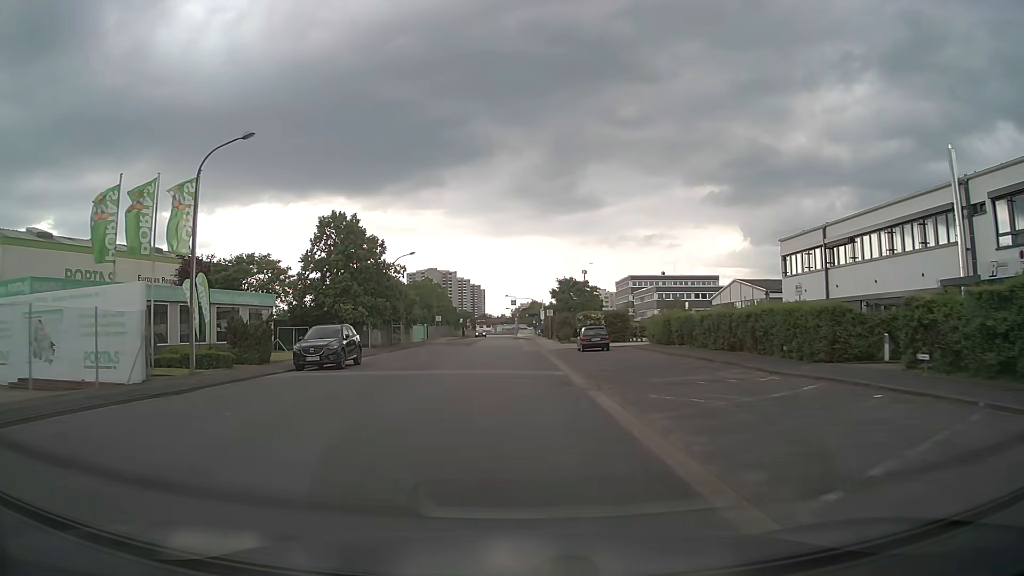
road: unclassified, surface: asphalt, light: Day
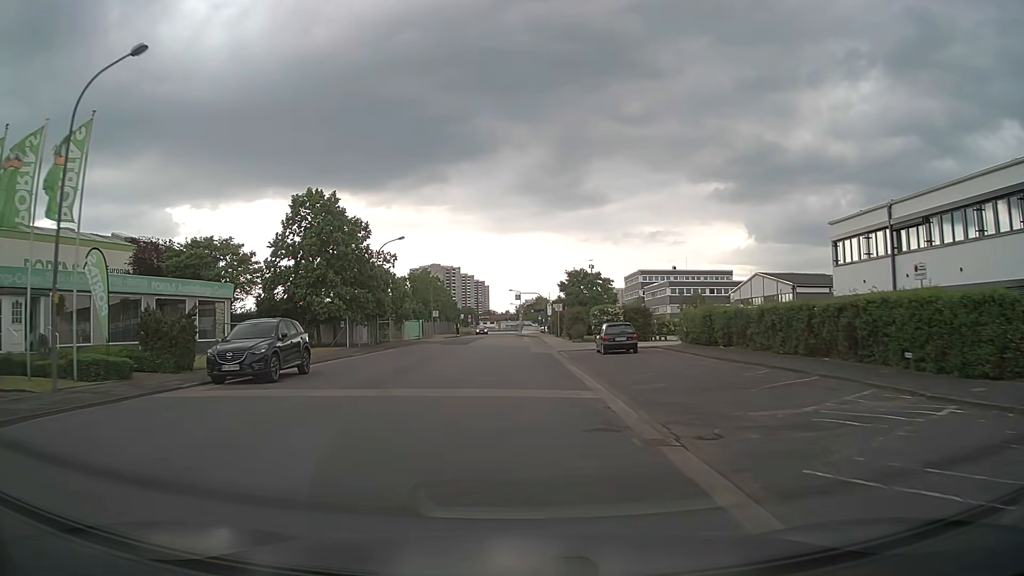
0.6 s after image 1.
(0.0, +7.6) m; 0°
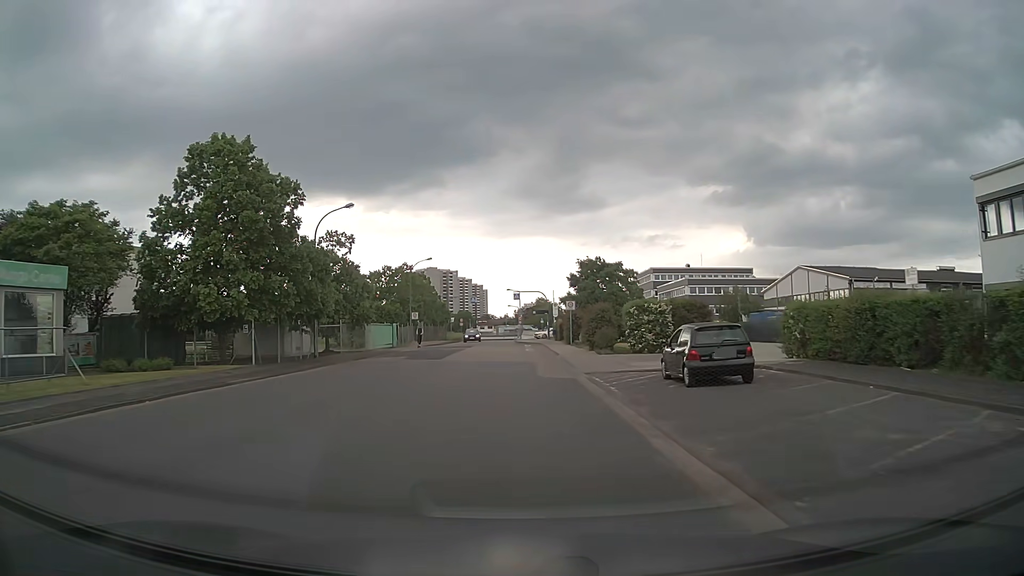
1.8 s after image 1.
(0.0, +15.2) m; 0°
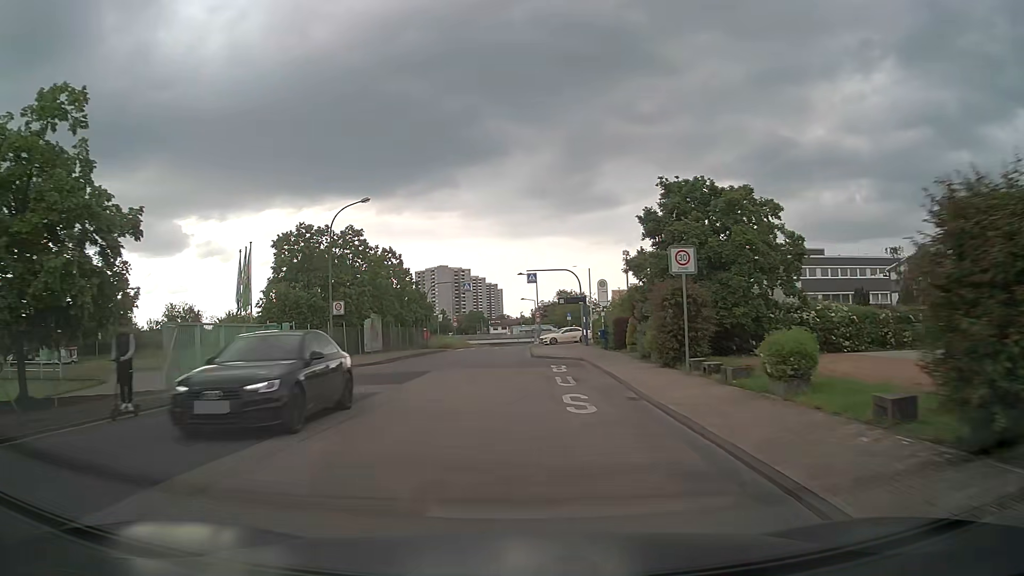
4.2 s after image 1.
(+0.1, +30.4) m; -1°
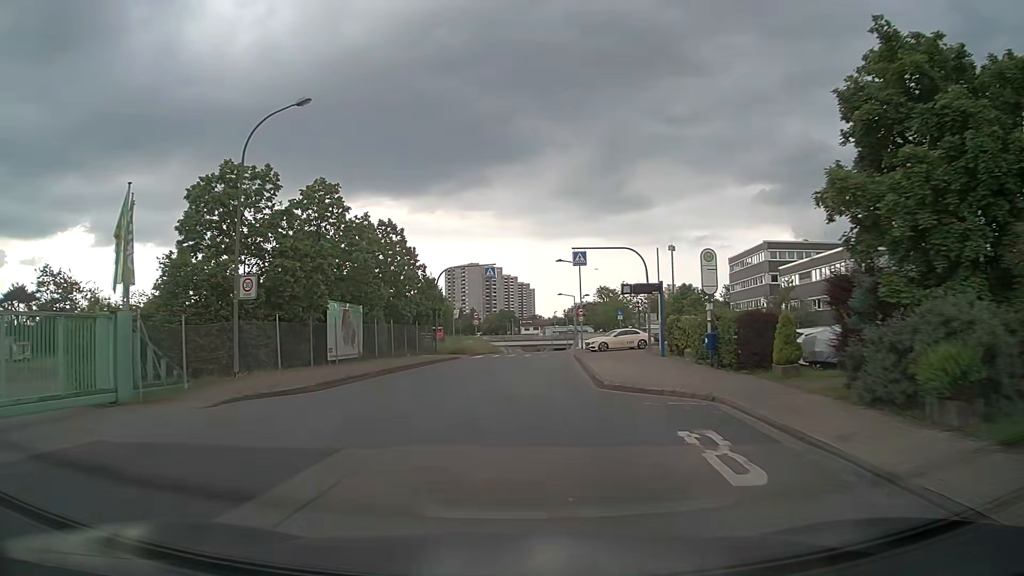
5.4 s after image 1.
(-0.6, +15.2) m; -3°
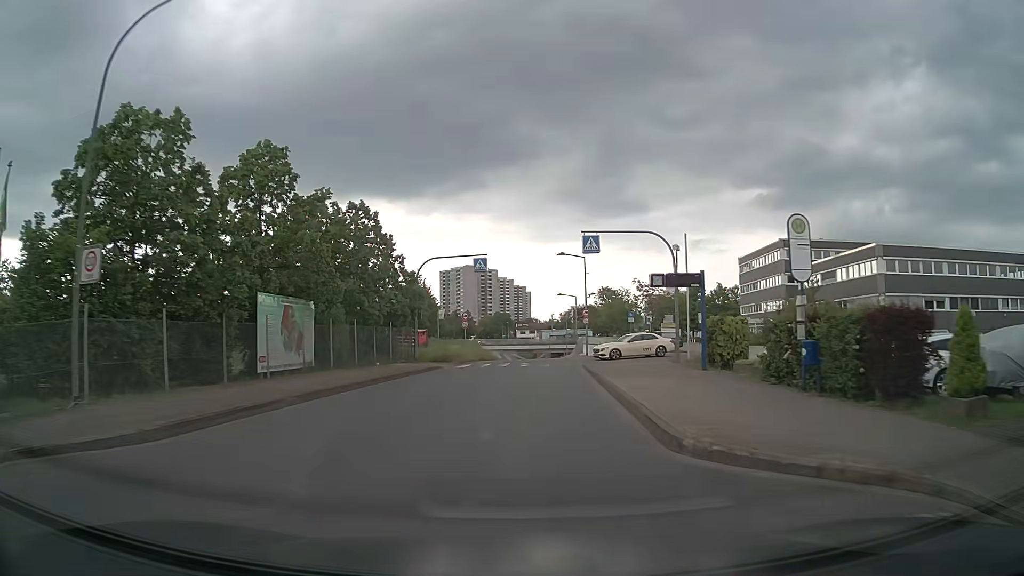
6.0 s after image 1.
(0.0, +7.6) m; 0°
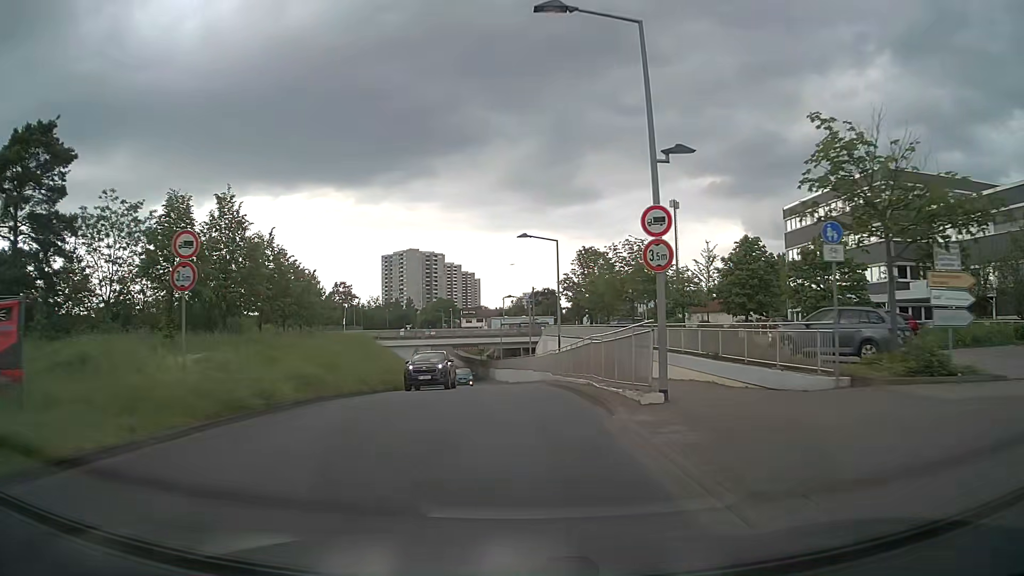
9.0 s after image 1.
(+1.9, +38.2) m; +5°
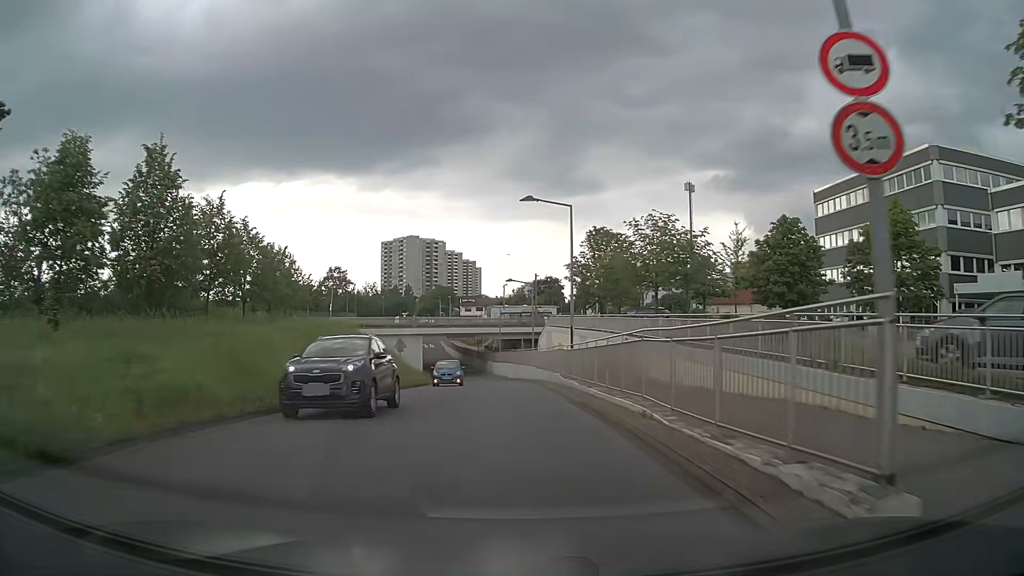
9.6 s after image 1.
(0.0, +7.5) m; -1°
(0, +10) (0, +20) (0, +30) (0, +40) (-1, +50) (-2, +60) (-3, +70) (-5, +80) (-7, +90) (-9, +99) m
